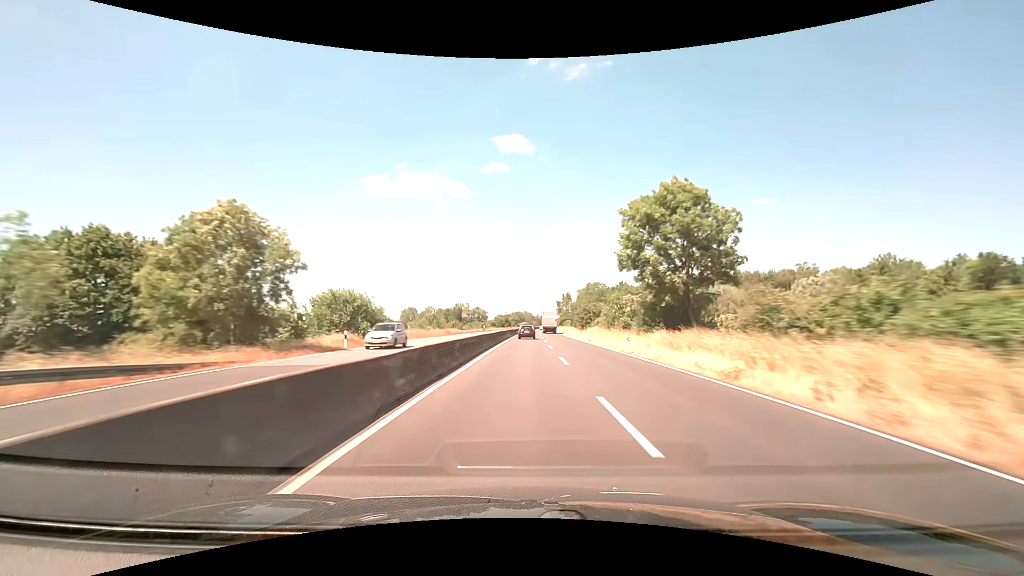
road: trunk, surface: asphalt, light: Day
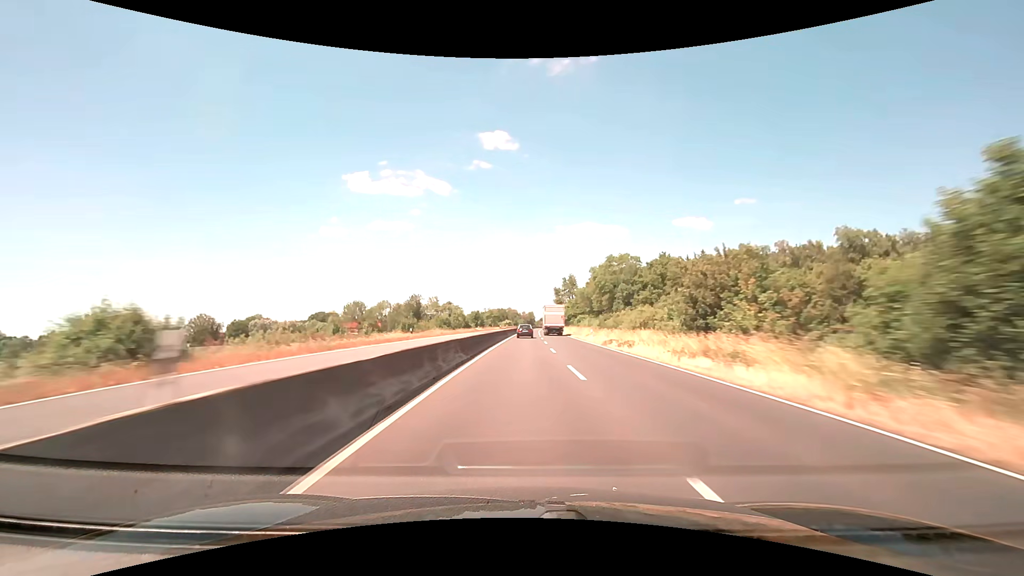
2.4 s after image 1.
(+1.1, +77.2) m; +2°
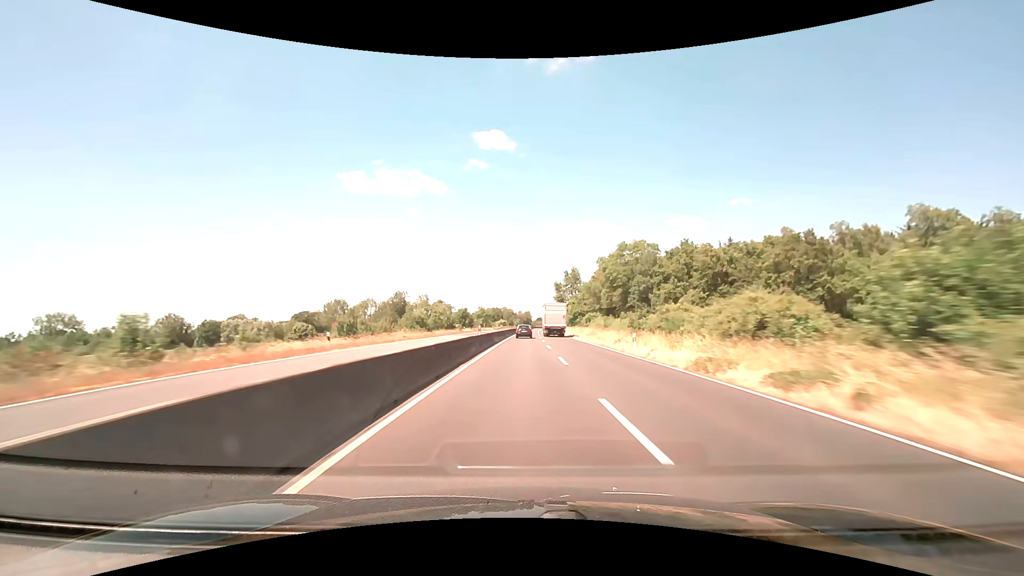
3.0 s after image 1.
(0.0, +19.3) m; 0°
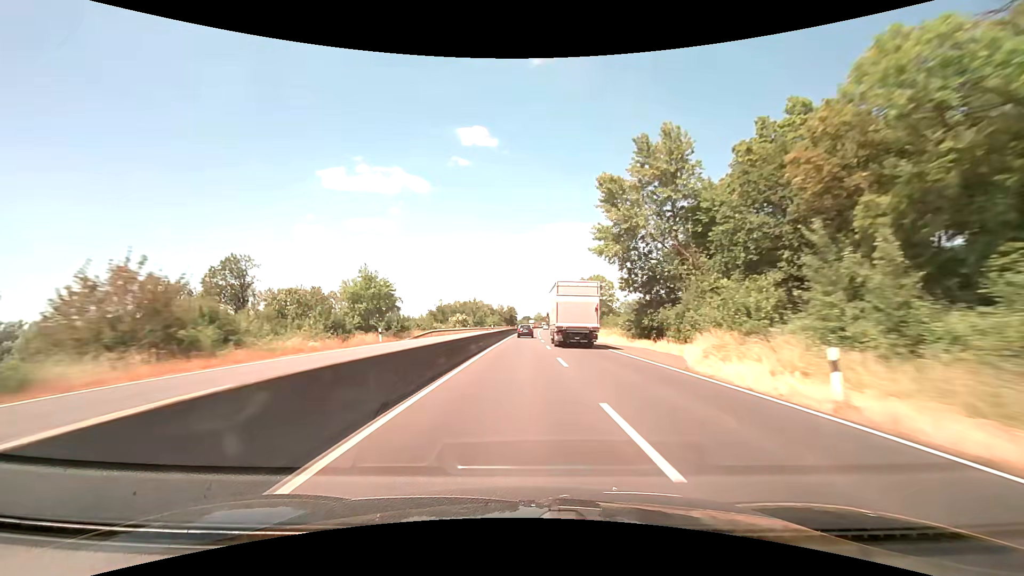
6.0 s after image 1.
(+1.6, +96.8) m; +2°
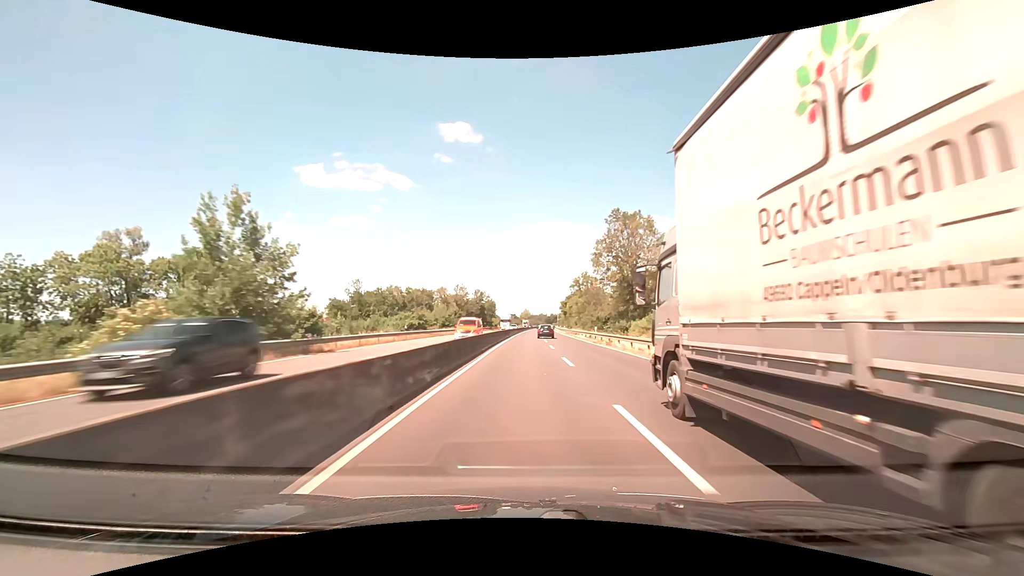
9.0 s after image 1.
(+1.3, +96.4) m; +2°
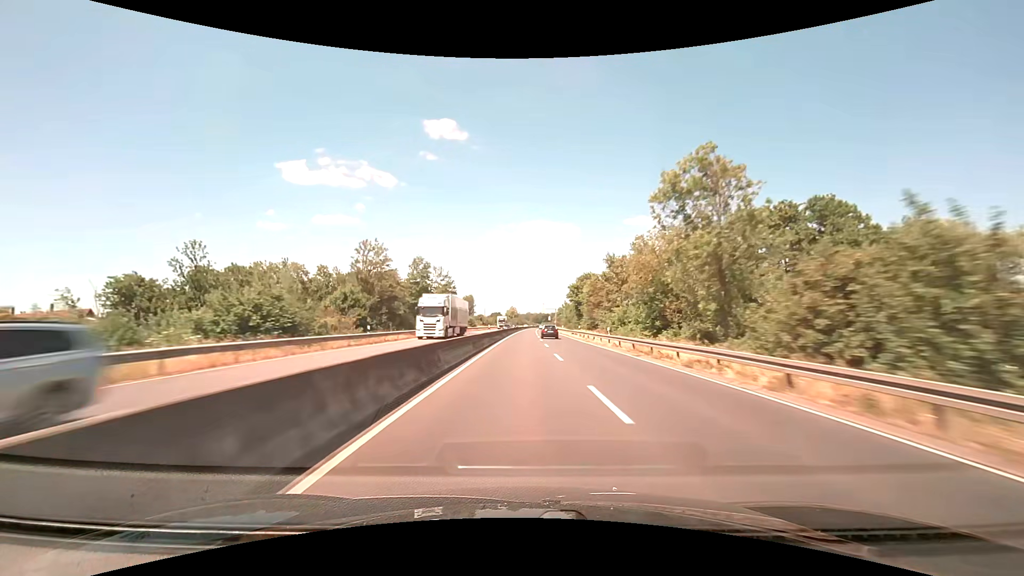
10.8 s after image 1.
(+0.6, +57.5) m; +1°
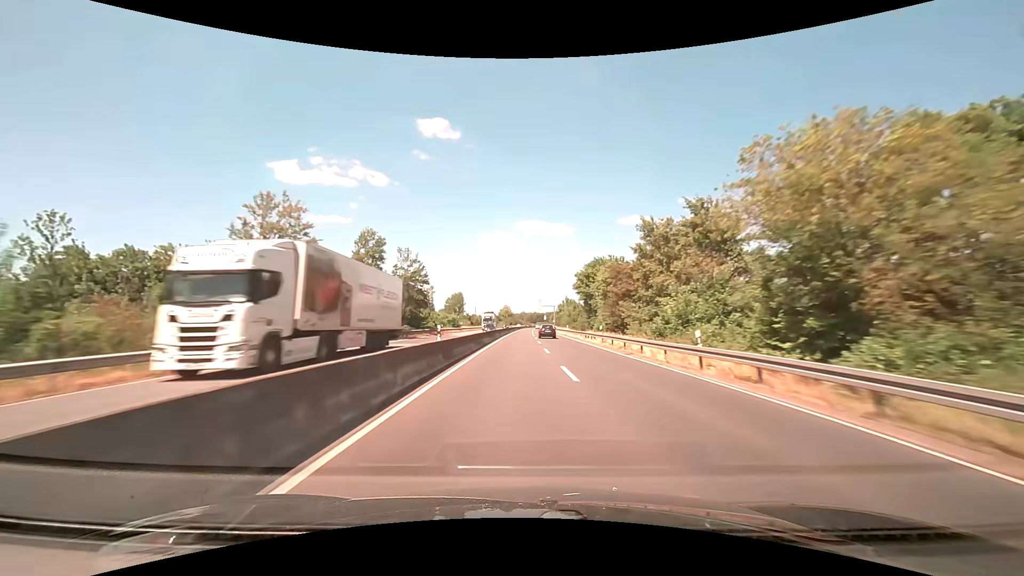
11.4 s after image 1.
(+0.1, +19.1) m; +1°
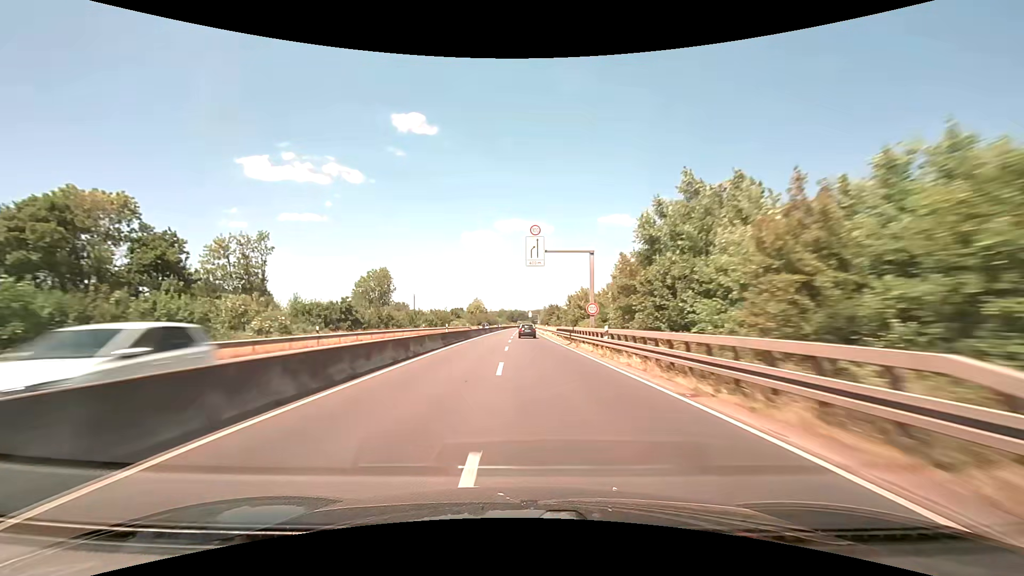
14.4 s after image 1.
(+2.2, +95.0) m; +2°
(0, +10) (0, +20) (0, +30) (0, +40) (0, +50) (0, +60) (0, +70) (0, +80) (0, +90) (0, +100) m
